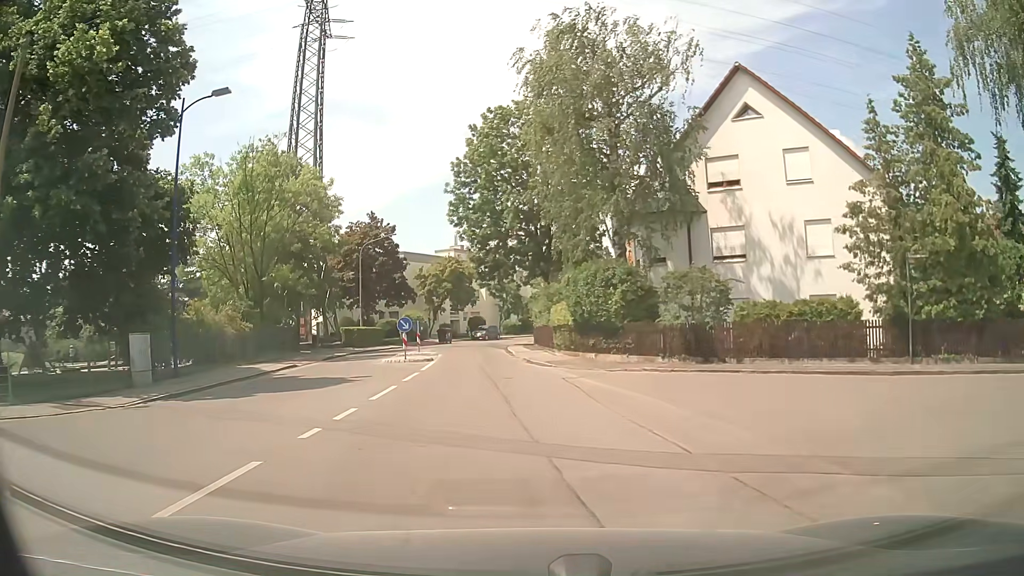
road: residential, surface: asphalt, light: Day
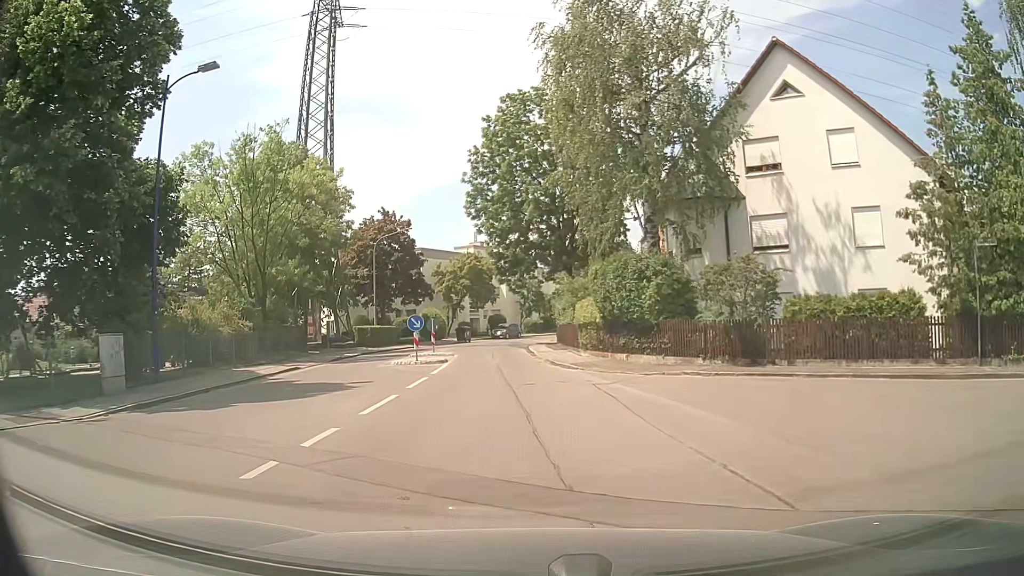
(-0.1, +2.4) m; -2°
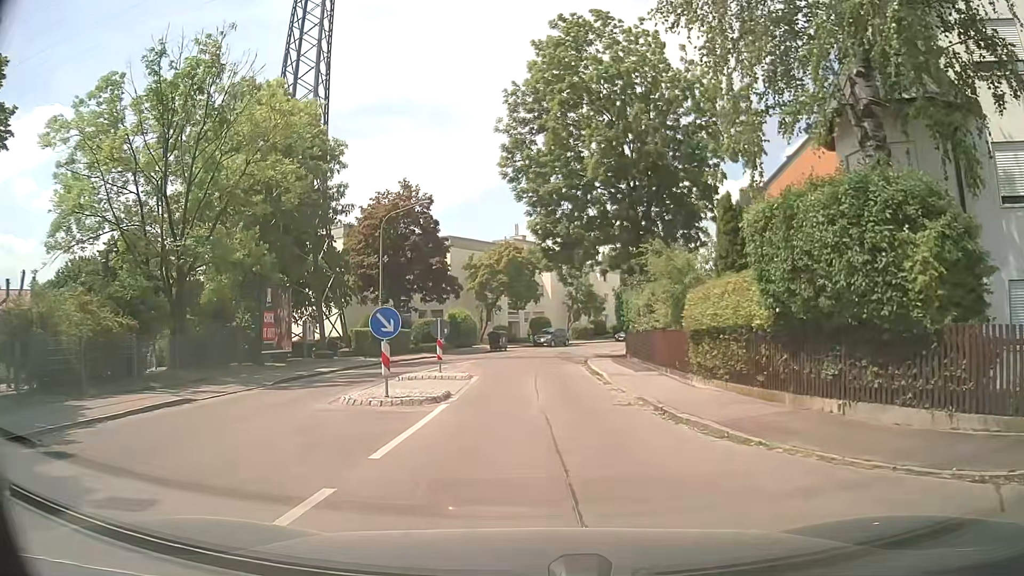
(-0.7, +12.3) m; -4°
(0, +10) (0, +20) (0, +30) (+2, +40) (+5, +49) (+8, +59) (+13, +67) (+19, +76) (+24, +84) (+30, +92) m
